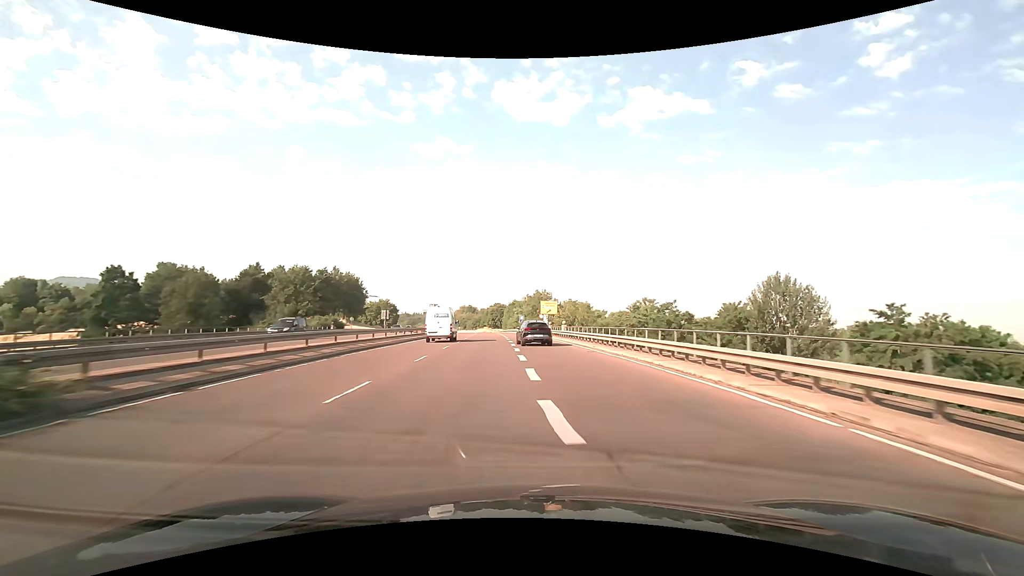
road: trunk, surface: asphalt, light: Day
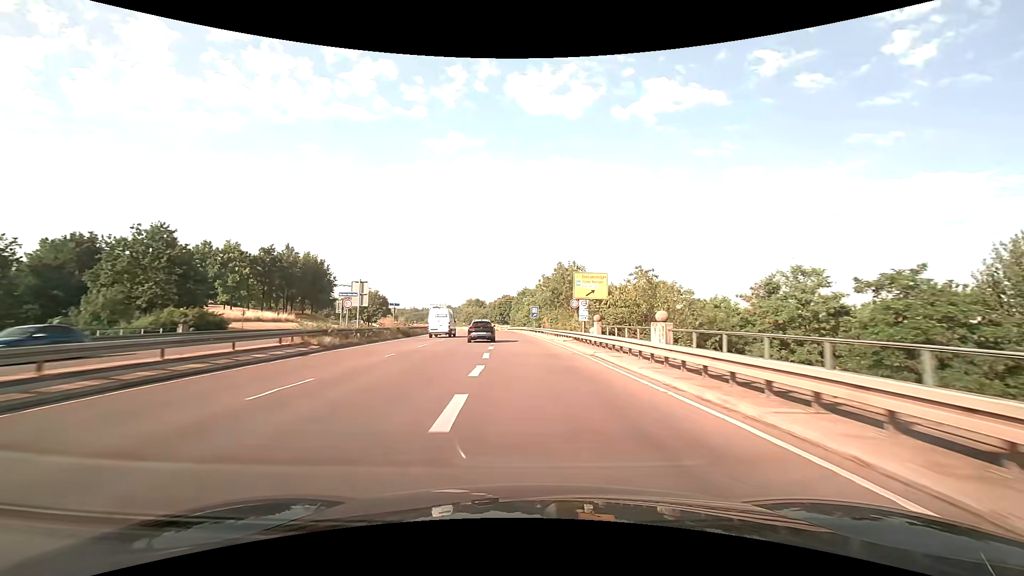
(-0.4, +35.8) m; -2°
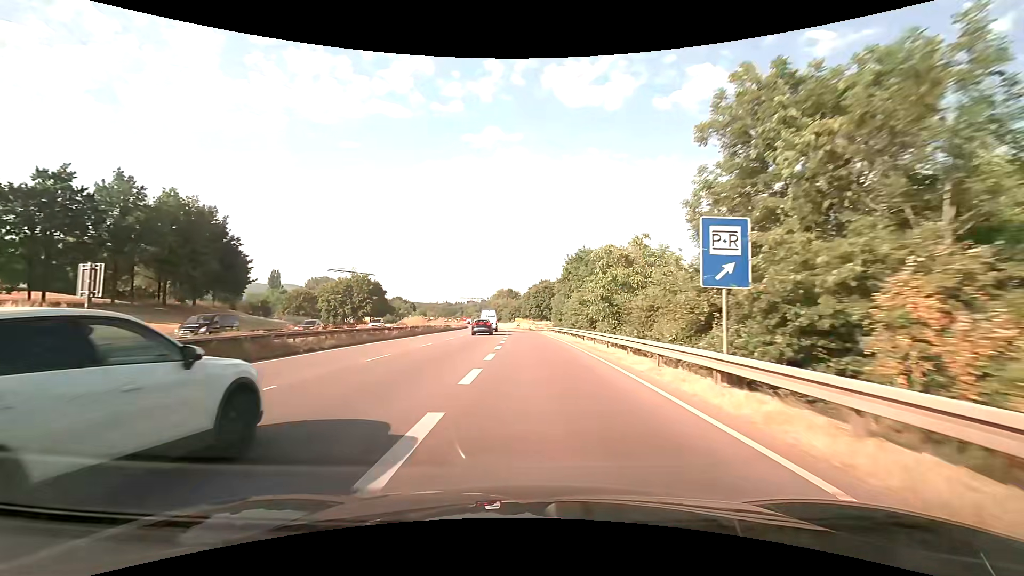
(-2.3, +55.9) m; -4°
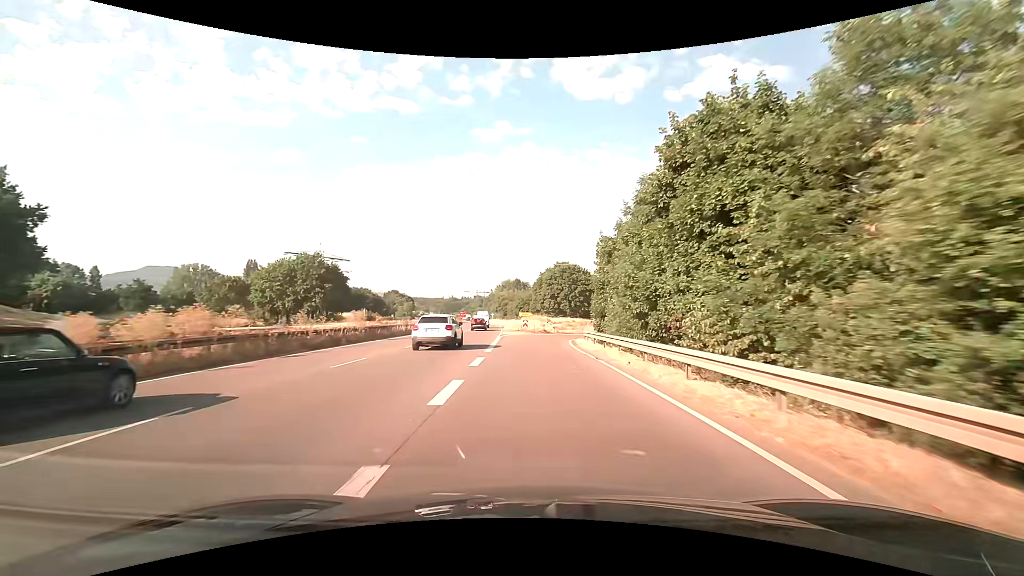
(-0.7, +38.2) m; -2°
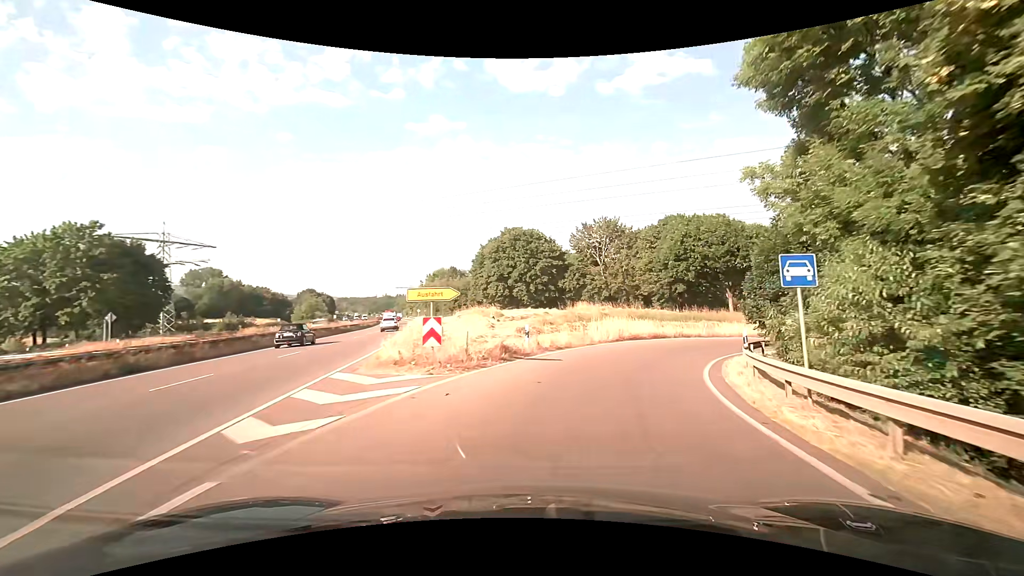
(+0.5, +37.3) m; +7°
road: trunk_link
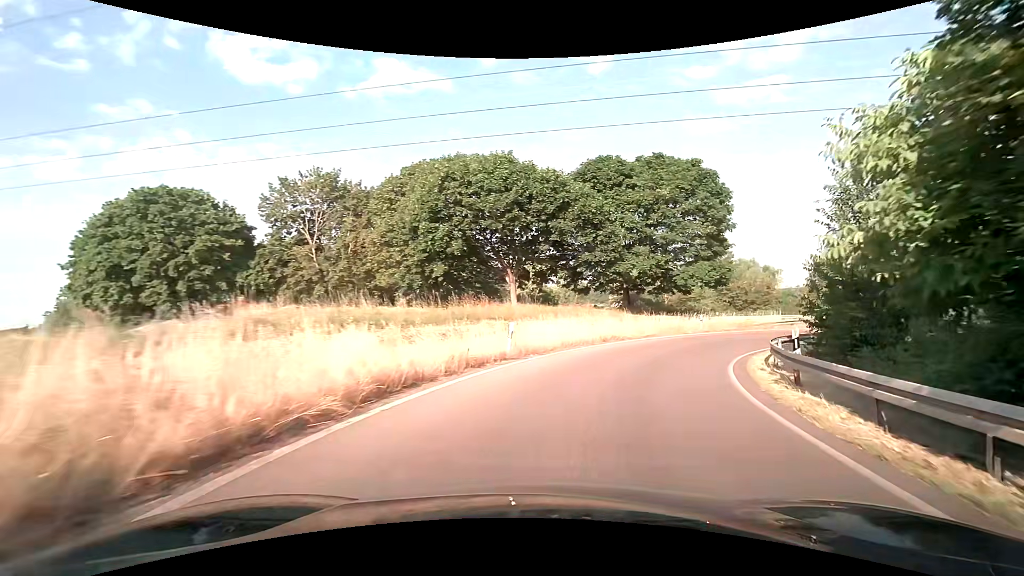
(+5.5, +24.0) m; +28°
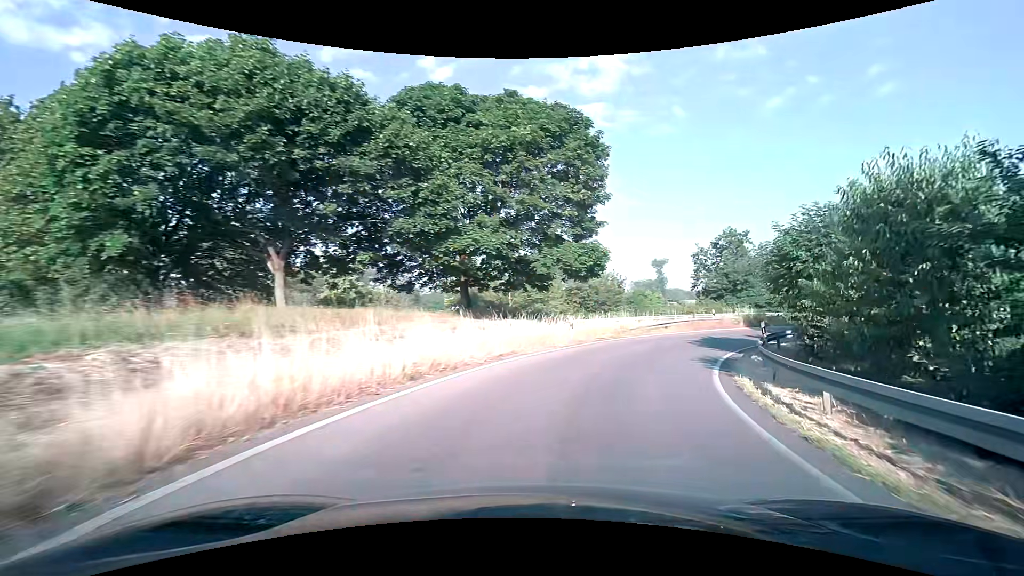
(+2.0, +12.5) m; +18°
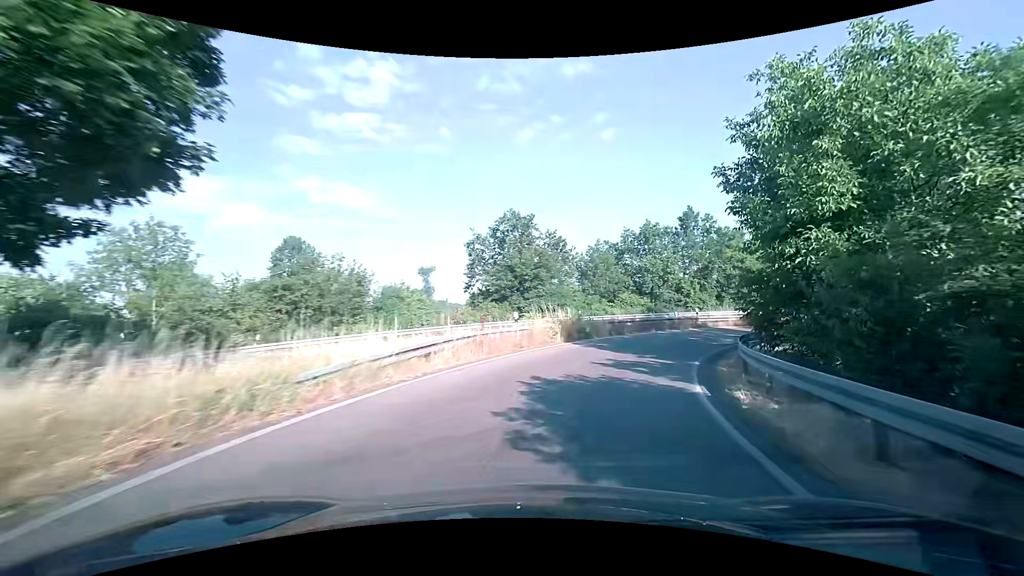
(+4.6, +19.1) m; +26°
